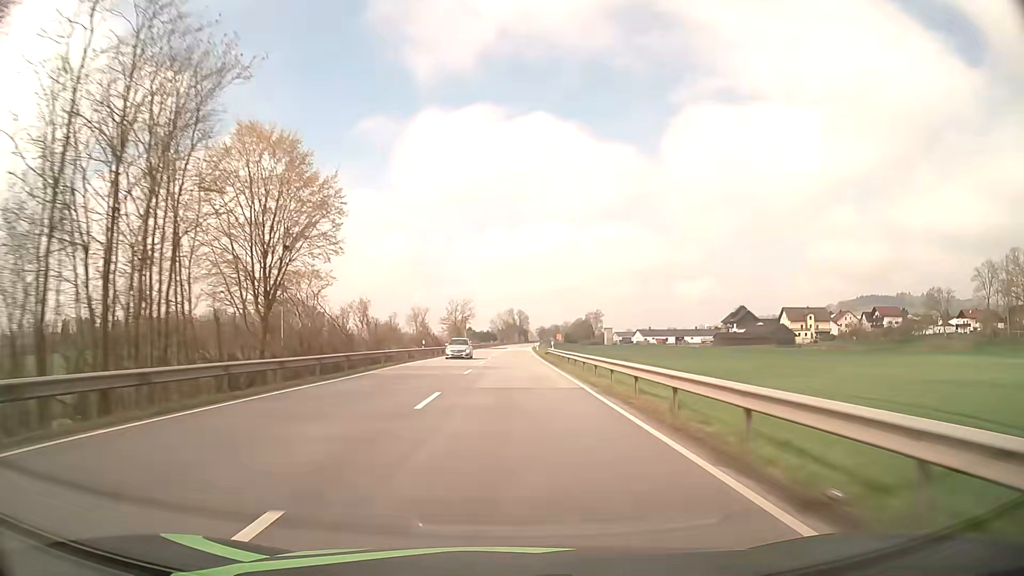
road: primary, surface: asphalt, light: Day
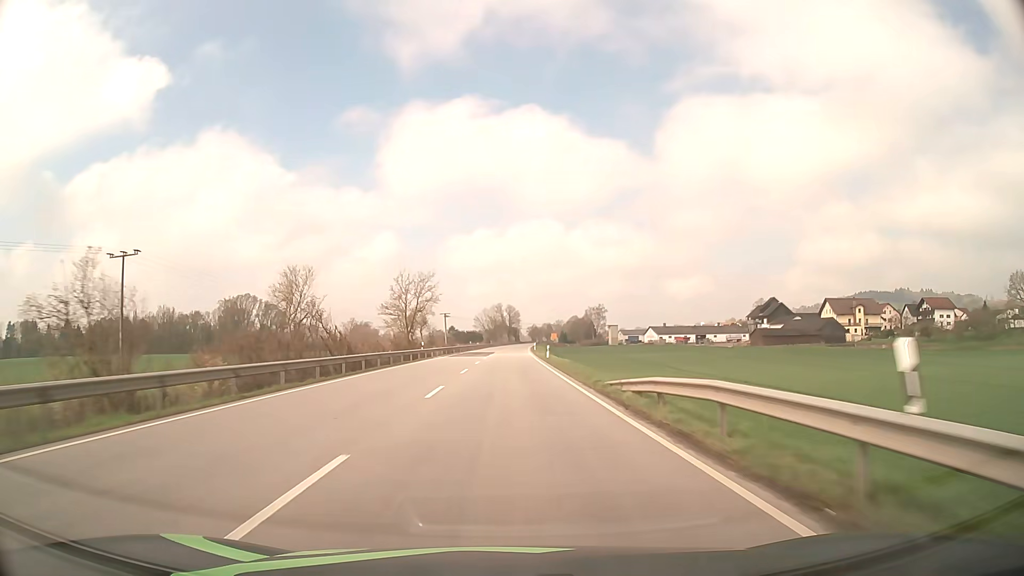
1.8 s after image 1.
(+0.5, +47.4) m; +1°
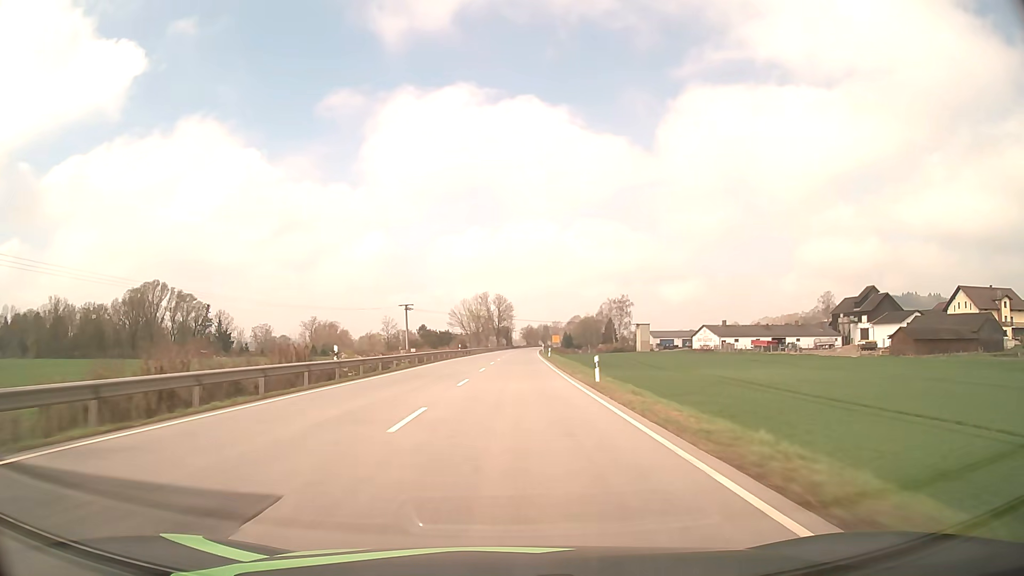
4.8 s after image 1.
(+0.7, +79.0) m; +1°
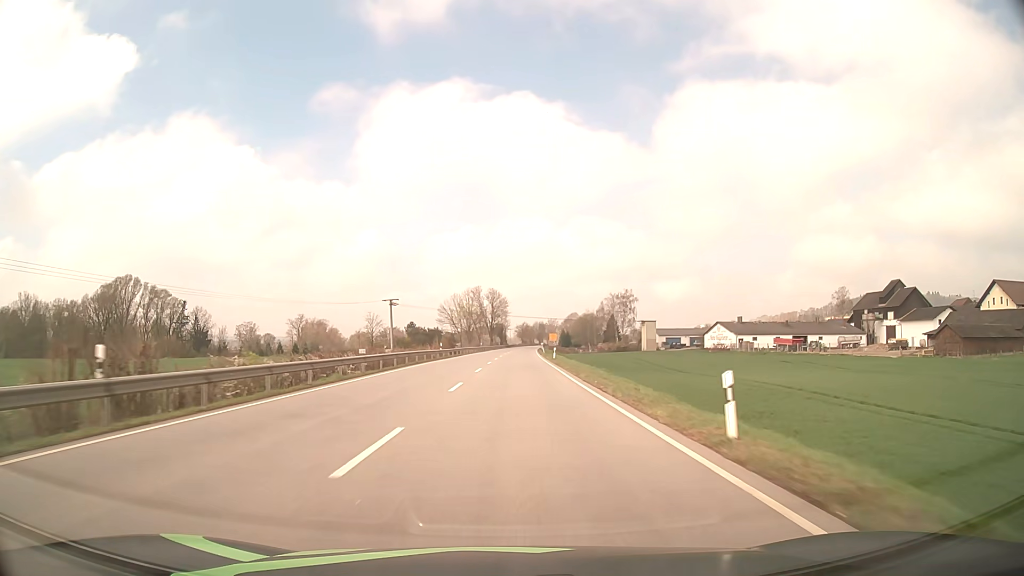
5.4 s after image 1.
(0.0, +15.8) m; 0°
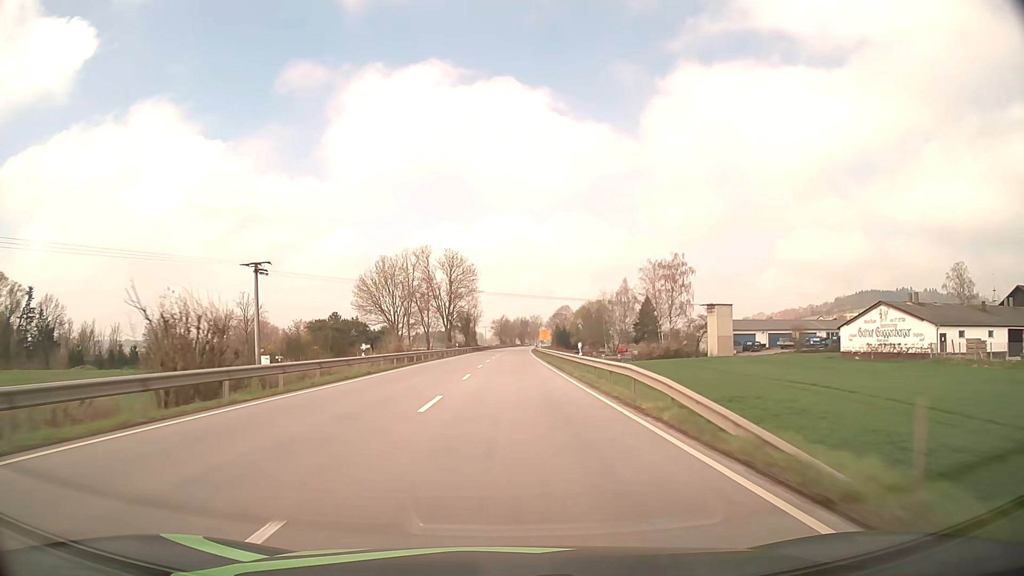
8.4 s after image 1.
(+1.4, +79.0) m; +2°
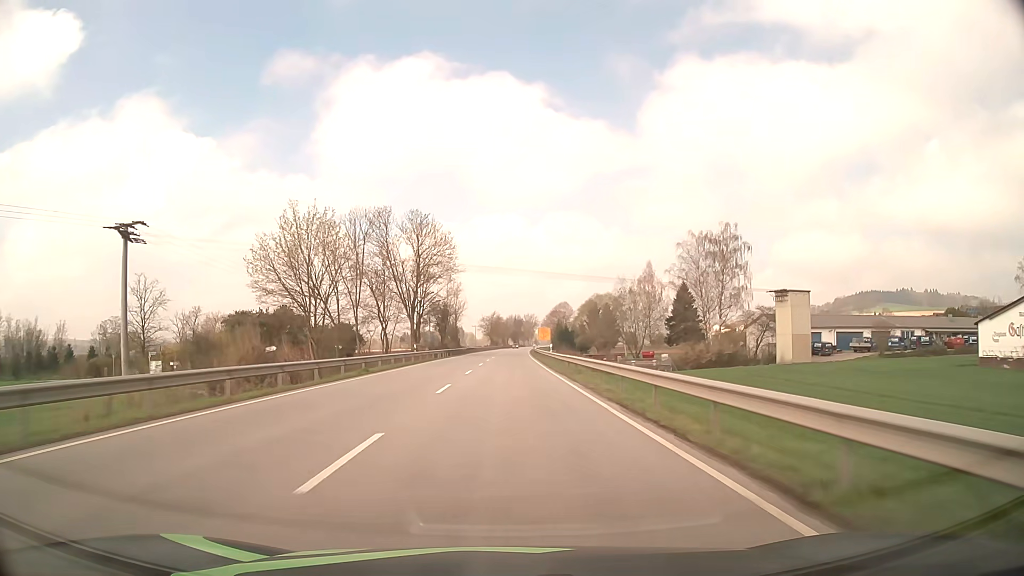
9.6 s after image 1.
(+0.2, +31.6) m; +1°
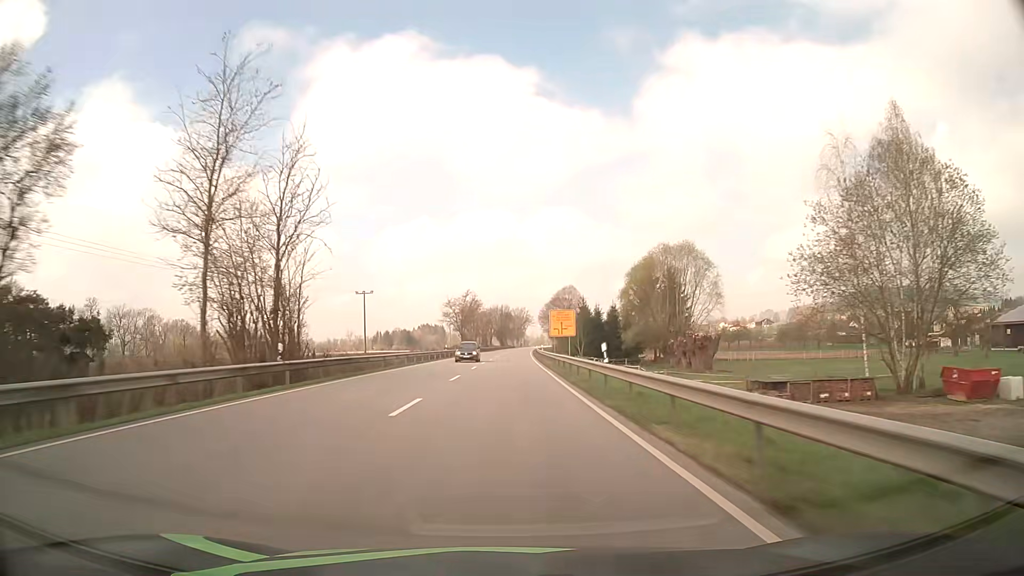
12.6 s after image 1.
(+0.9, +79.0) m; +1°
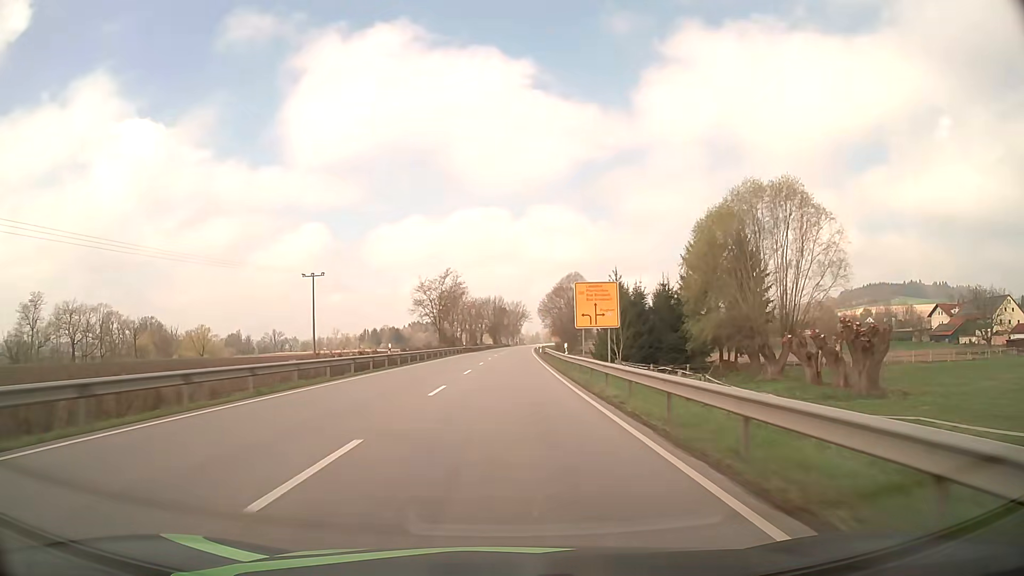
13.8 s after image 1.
(+0.1, +31.6) m; 0°
(0, +10) (0, +20) (0, +30) (0, +40) (+1, +50) (+1, +60) (+1, +70) (+1, +80) (+2, +90) (+2, +100) m
